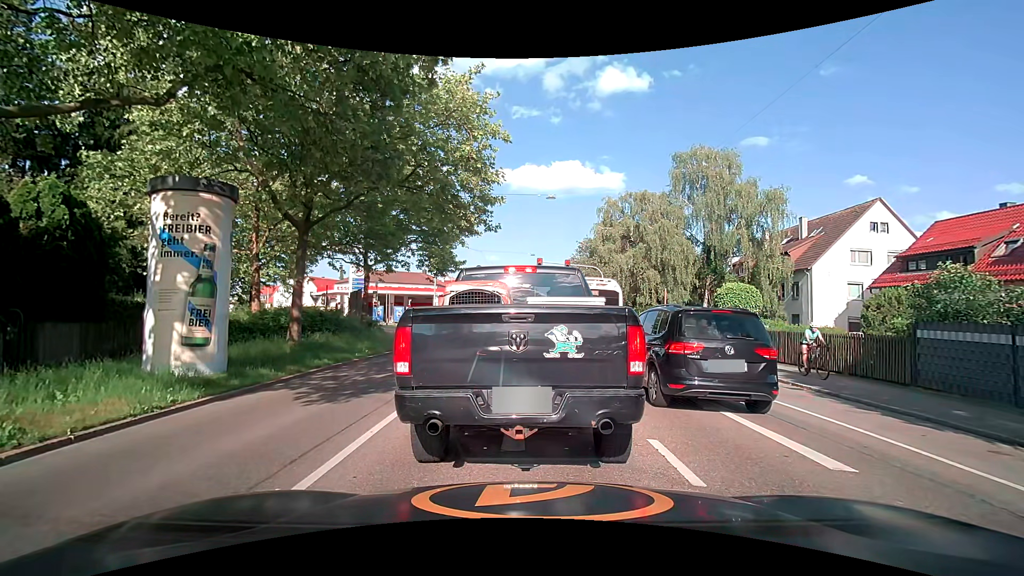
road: secondary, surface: asphalt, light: Day
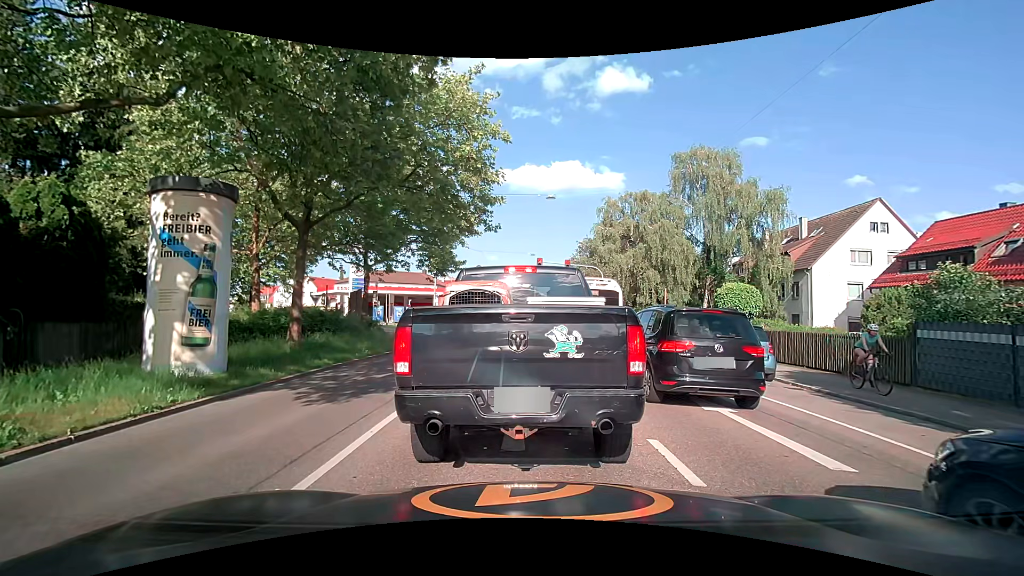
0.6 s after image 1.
(0.0, 0.0) m; 0°
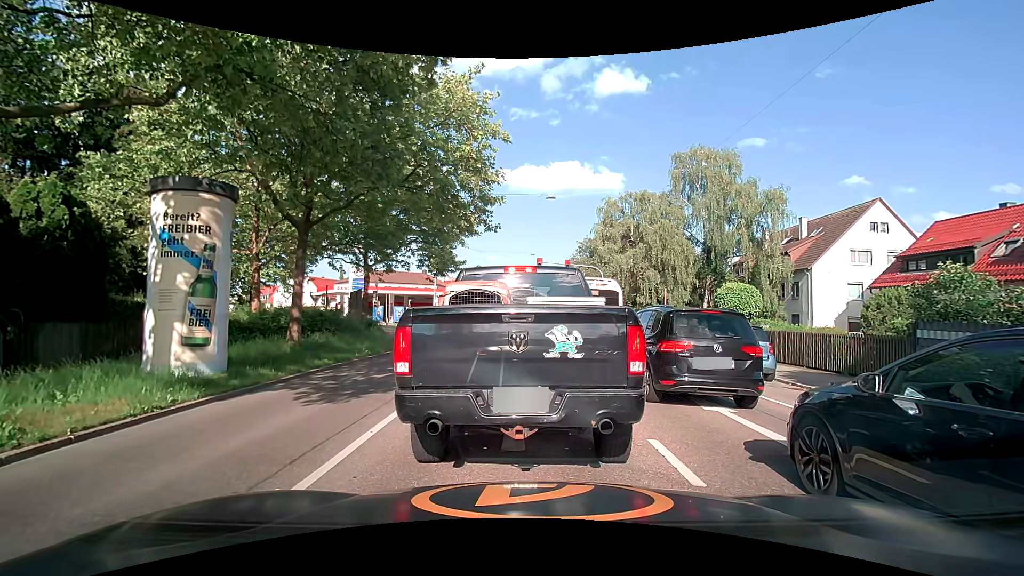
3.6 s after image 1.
(0.0, 0.0) m; 0°
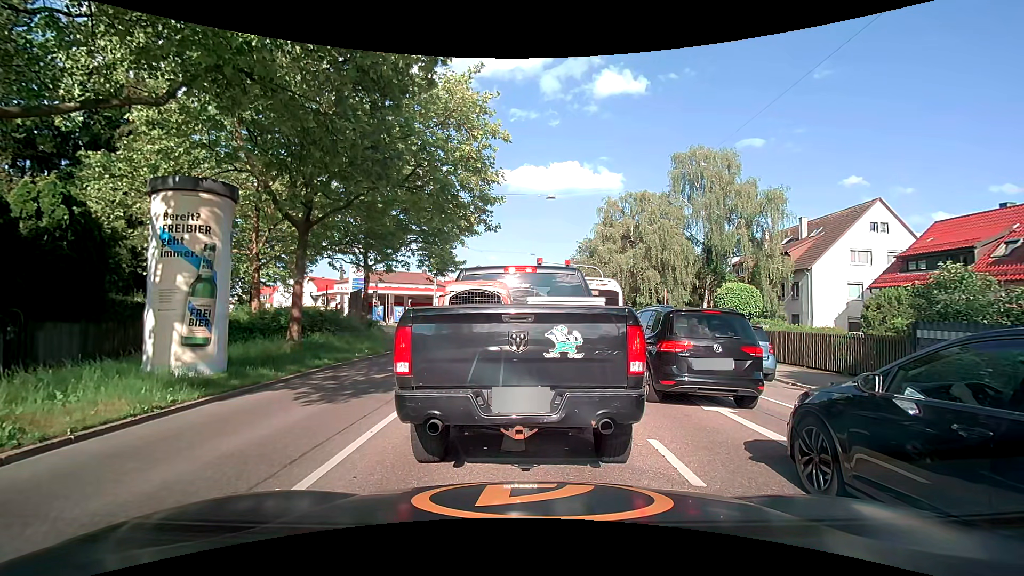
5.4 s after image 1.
(0.0, 0.0) m; 0°
